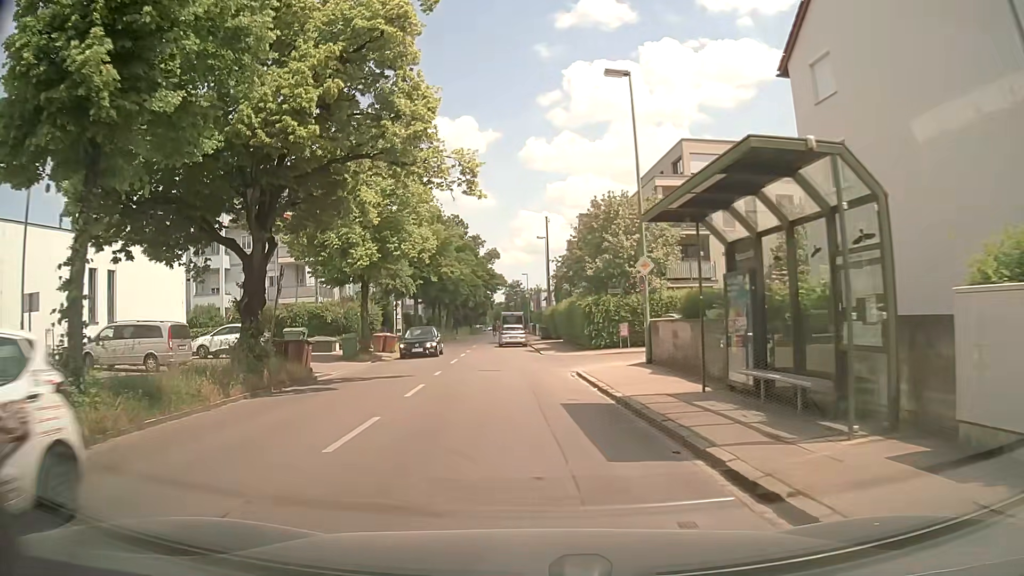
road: tertiary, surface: asphalt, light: Day
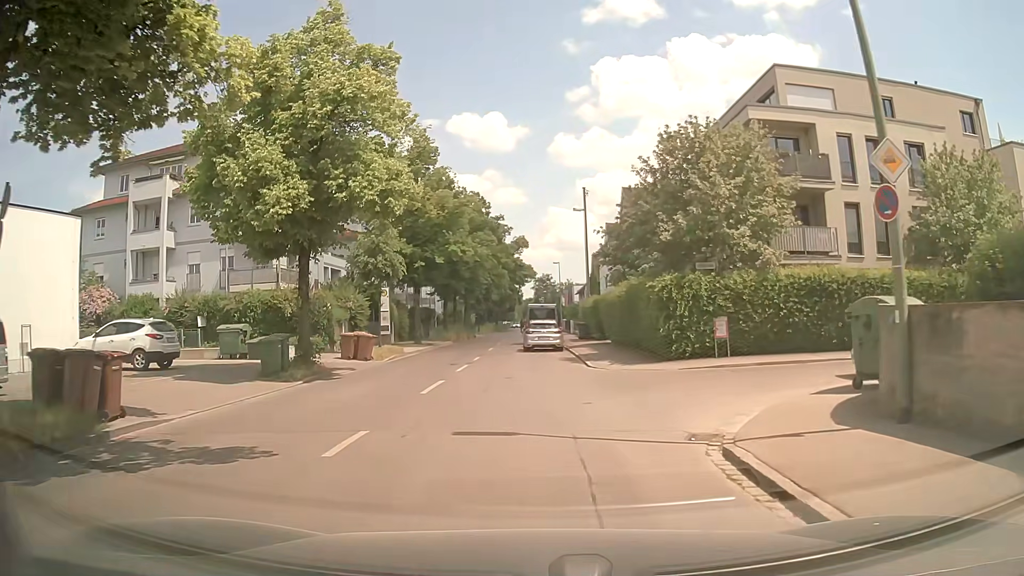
(-0.3, +12.2) m; -4°
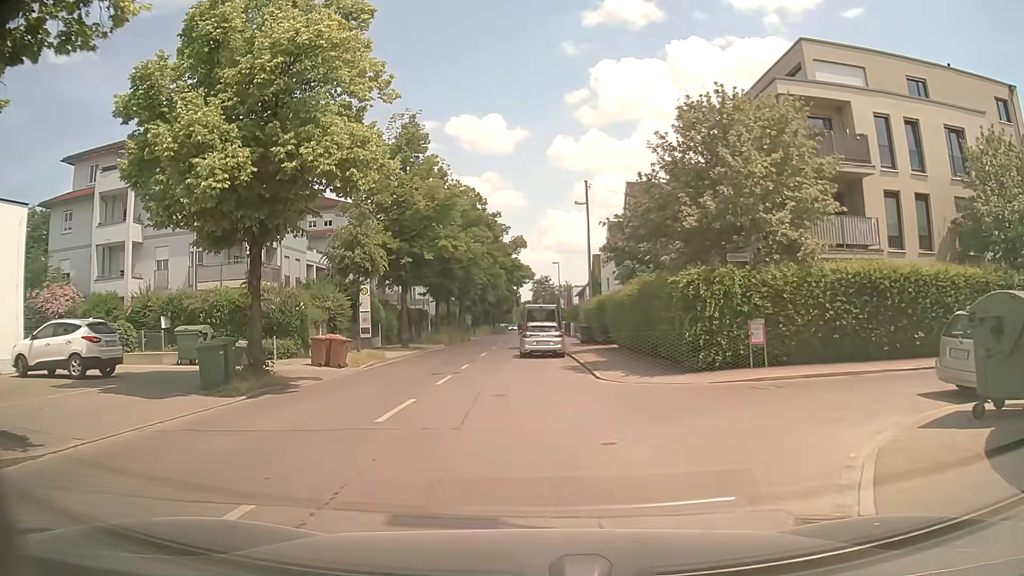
(+0.1, +3.5) m; +1°
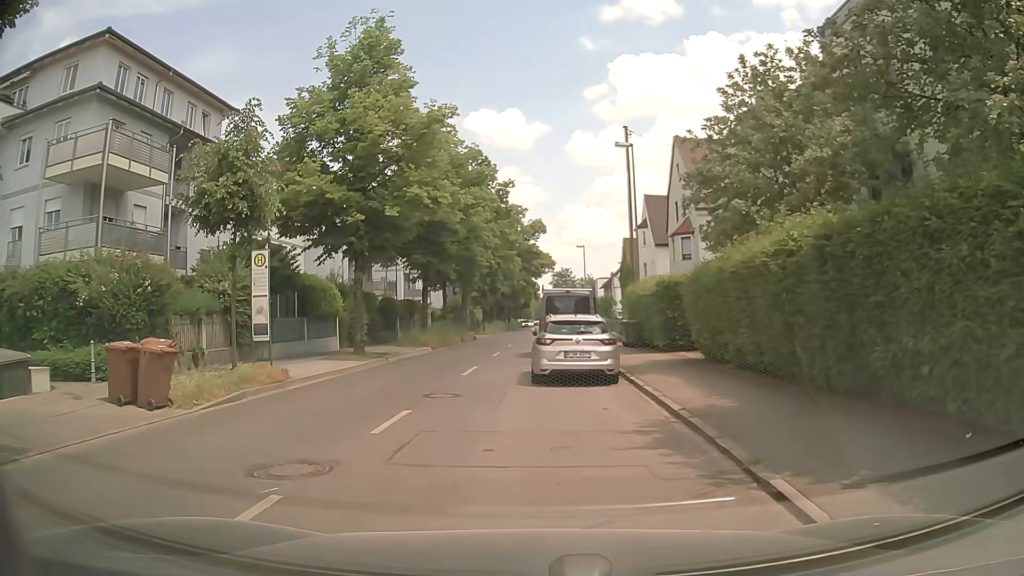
(0.0, +12.8) m; +1°
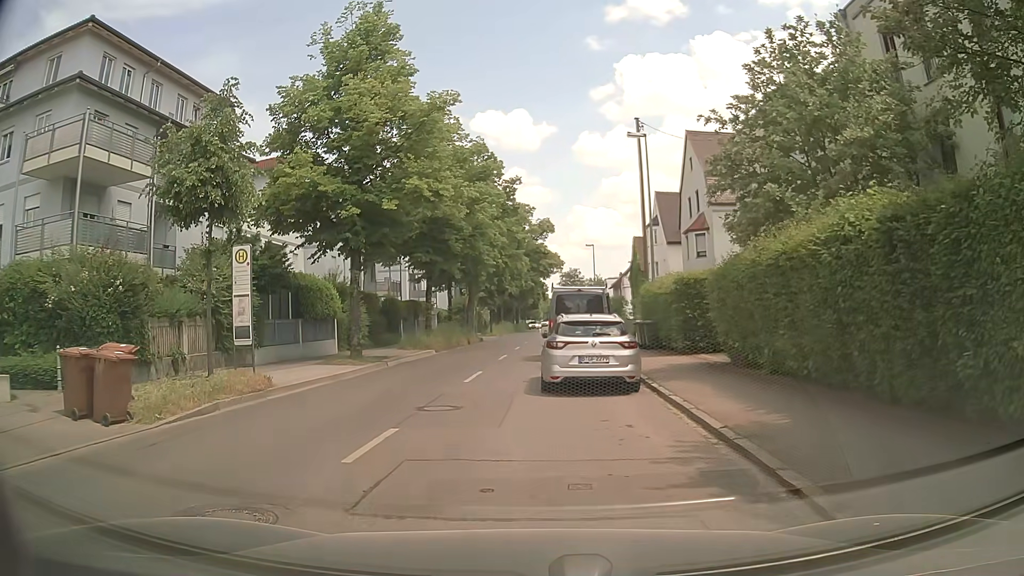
(-0.1, +1.6) m; -2°
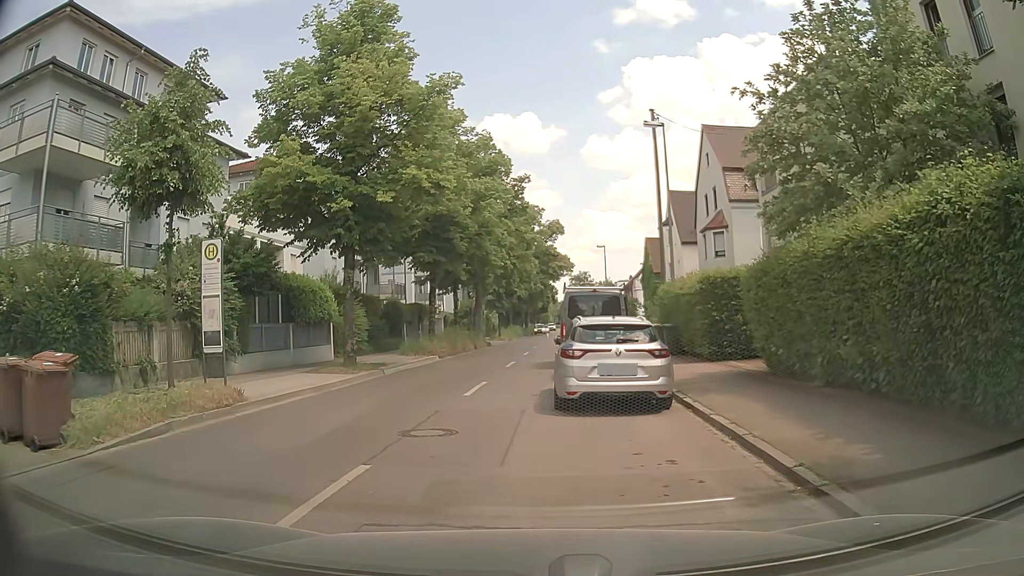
(0.0, +1.9) m; +1°
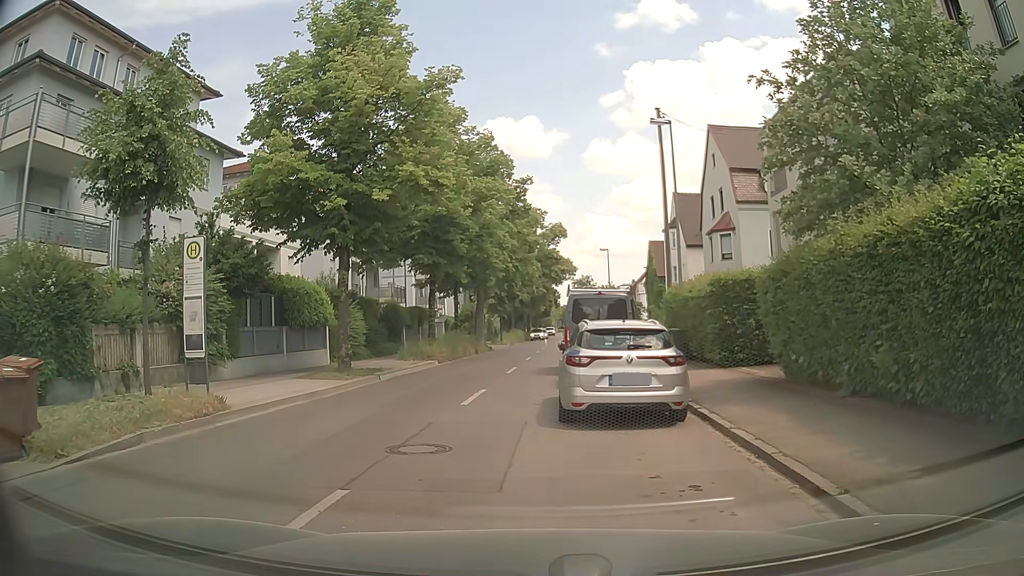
(0.0, +0.8) m; 0°
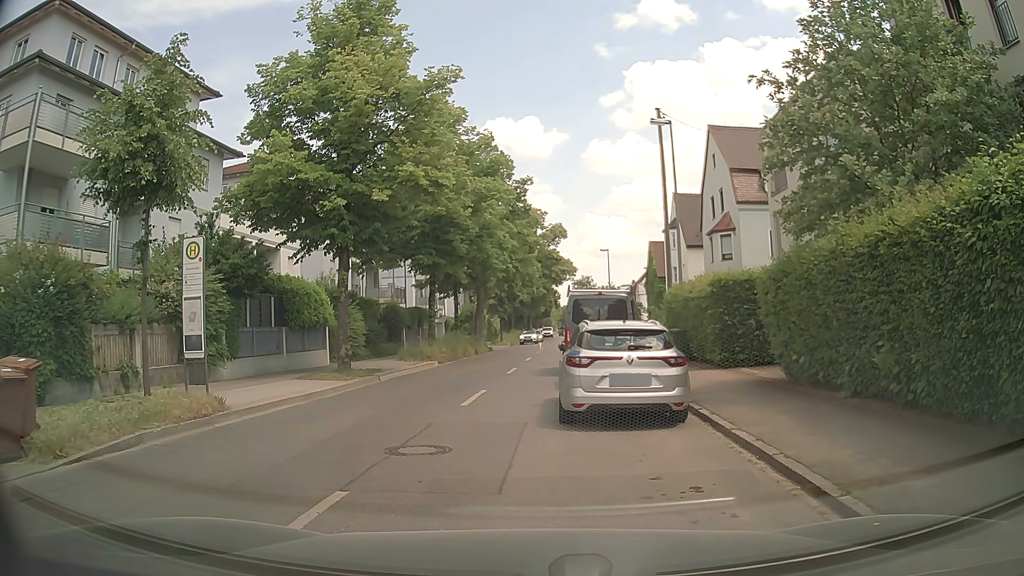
(0.0, +0.1) m; 0°
(-2, +10) (-2, +20) (-2, +30) (-2, +40) (-2, +50) (-2, +60) (-1, +70) (-1, +80) (-1, +90) (-1, +100) m
